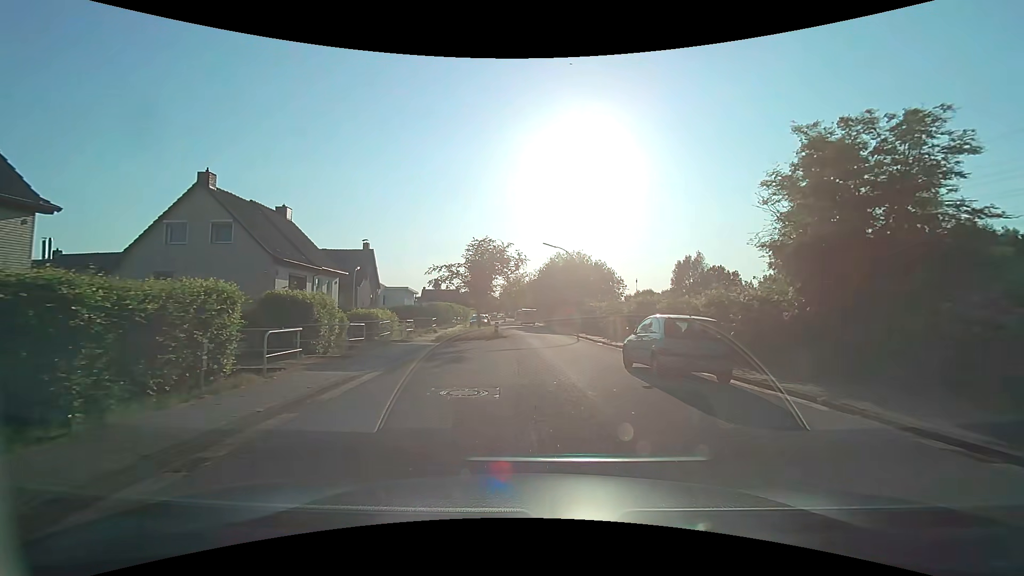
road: residential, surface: asphalt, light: Day
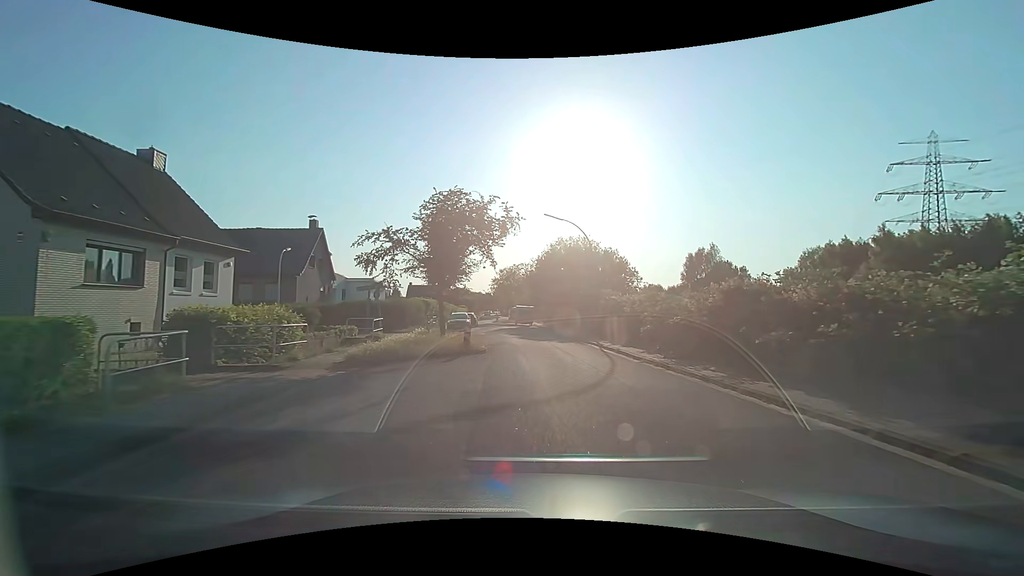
(-0.2, +12.5) m; 0°
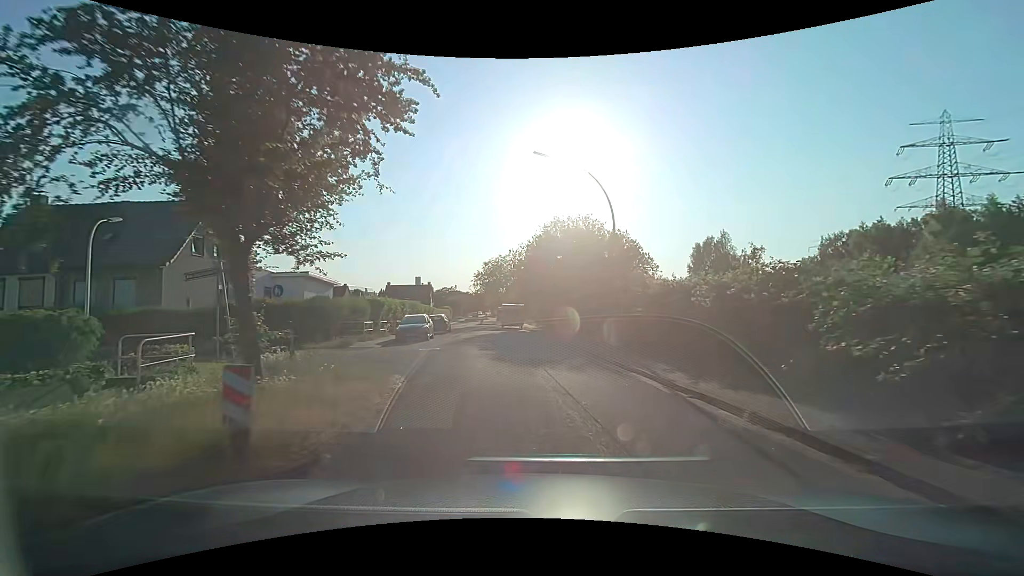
(+0.2, +12.7) m; +1°
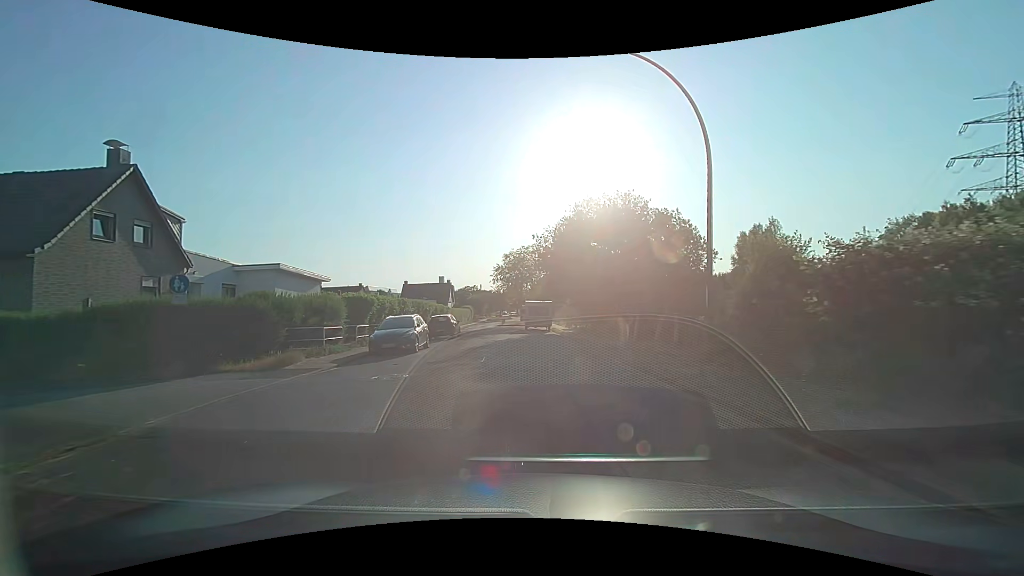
(-0.2, +8.5) m; -2°
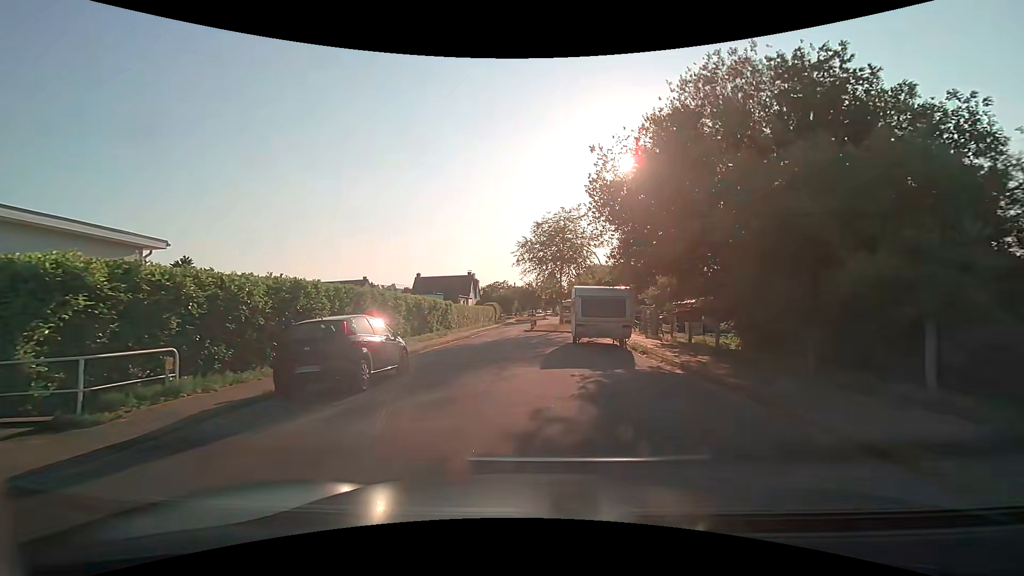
(-0.9, +20.8) m; -5°
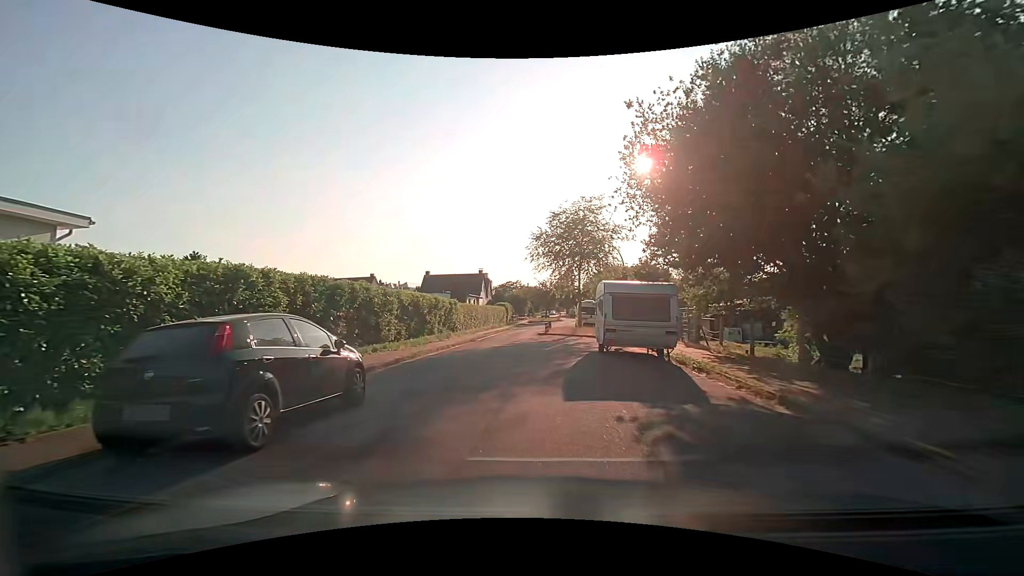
(-0.1, +4.2) m; -2°
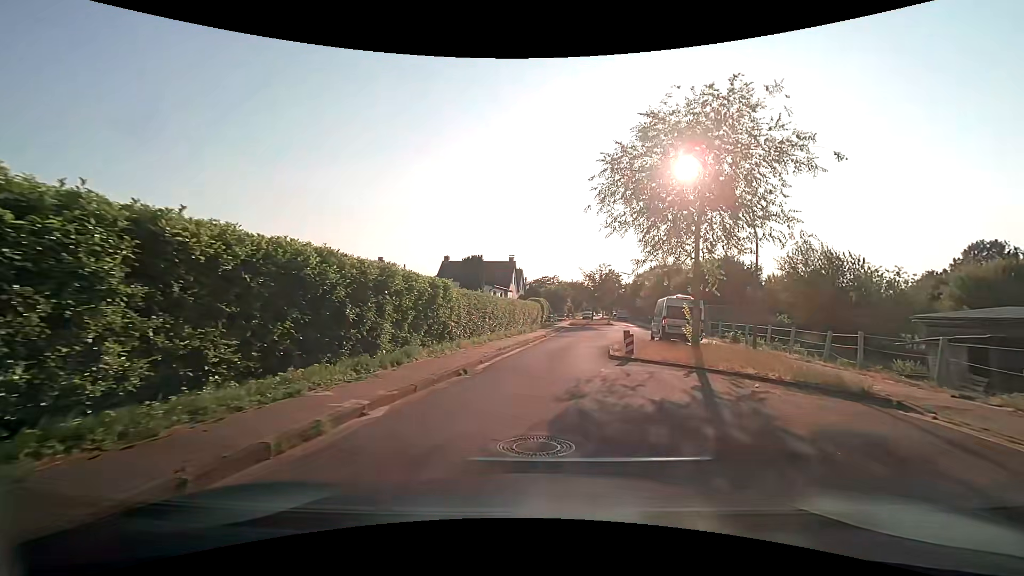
(-1.0, +17.3) m; -4°
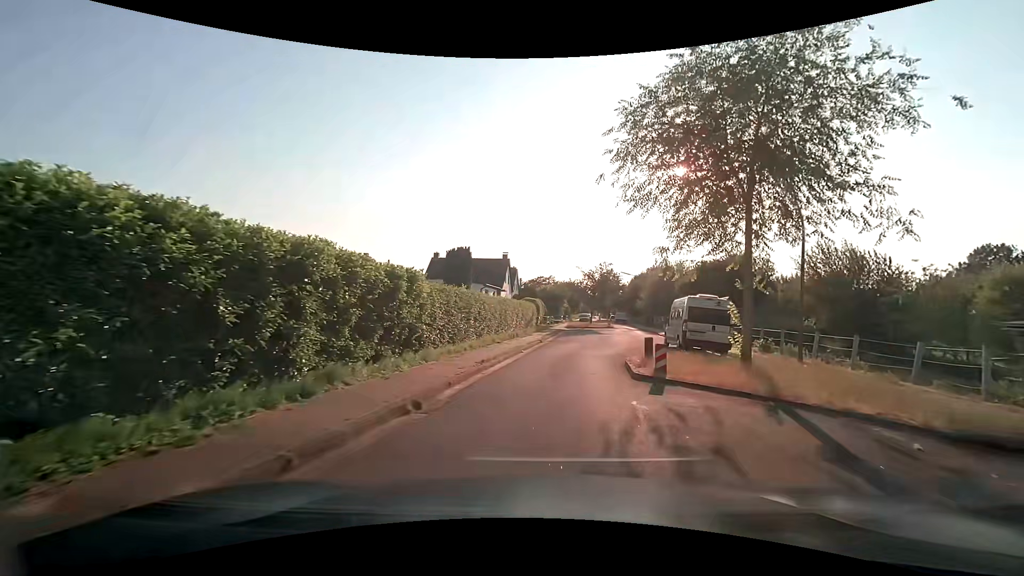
(0.0, +4.4) m; 0°
(0, +10) (+2, +20) (+4, +30) (+7, +39) (+10, +49) (+11, +59) (+12, +69) (+13, +79) (+14, +89) (+14, +98) m
